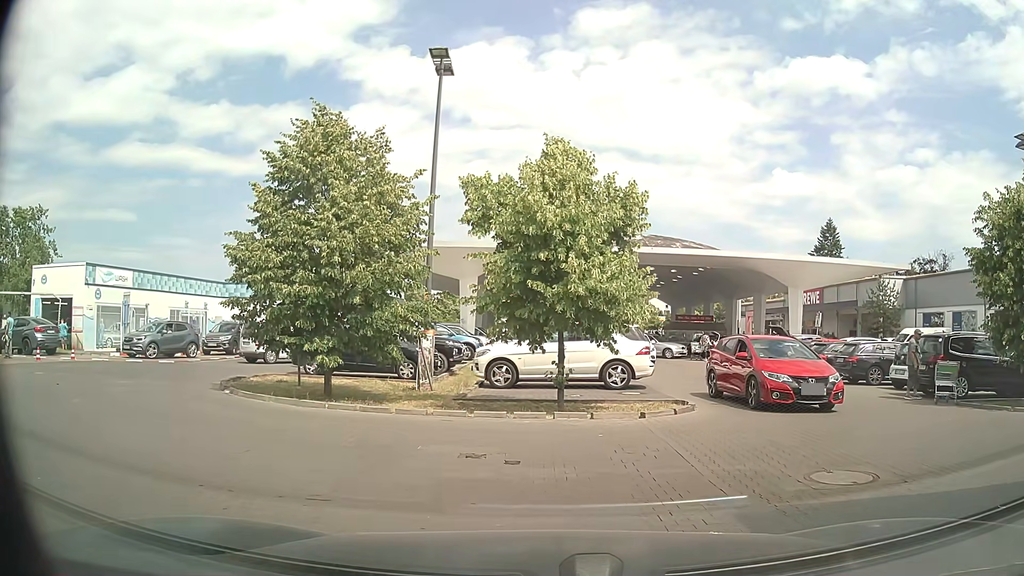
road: service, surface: paving_stones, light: Day
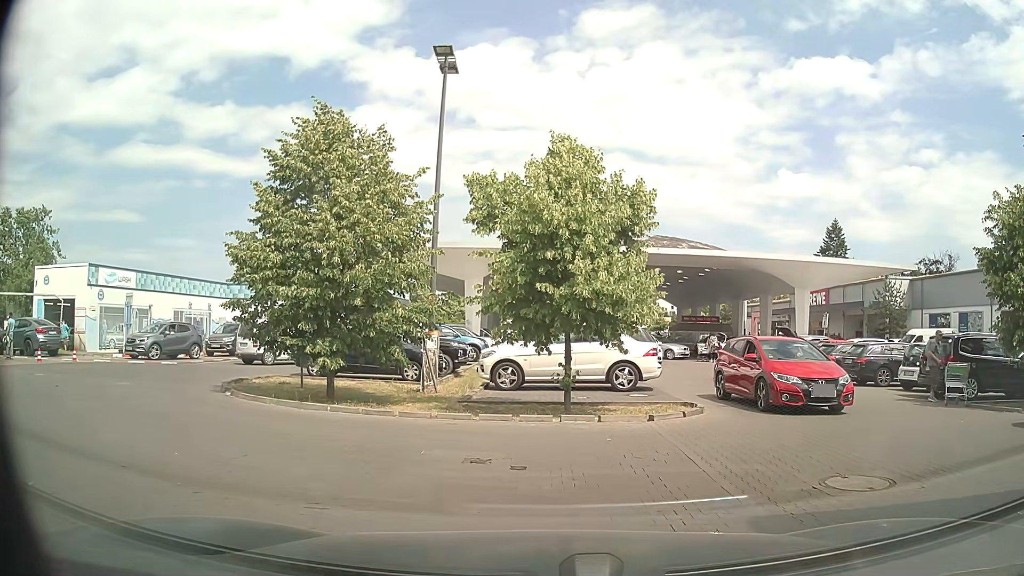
(0.0, +0.2) m; 0°
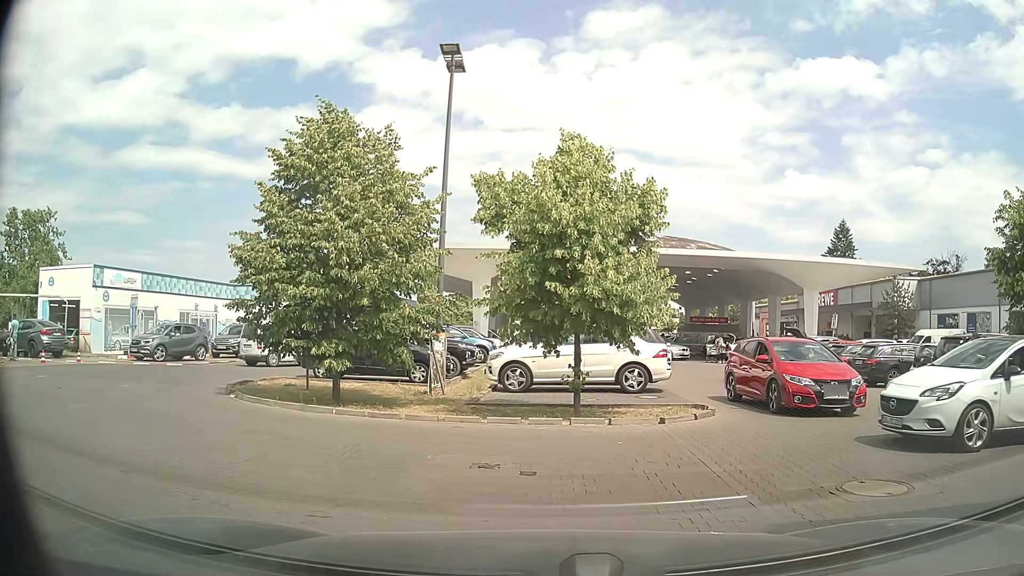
(0.0, +0.2) m; 0°
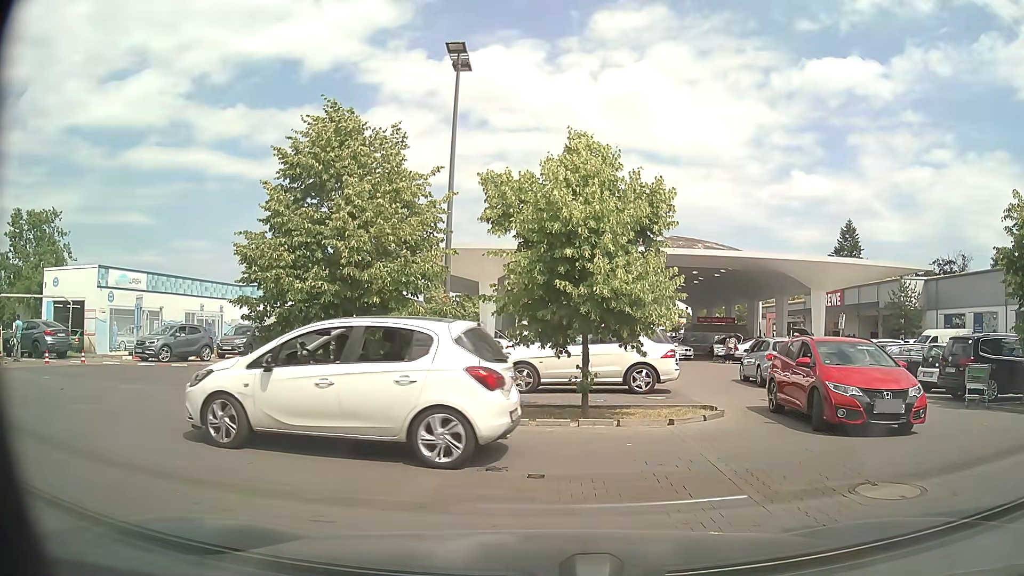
(0.0, +0.1) m; 0°
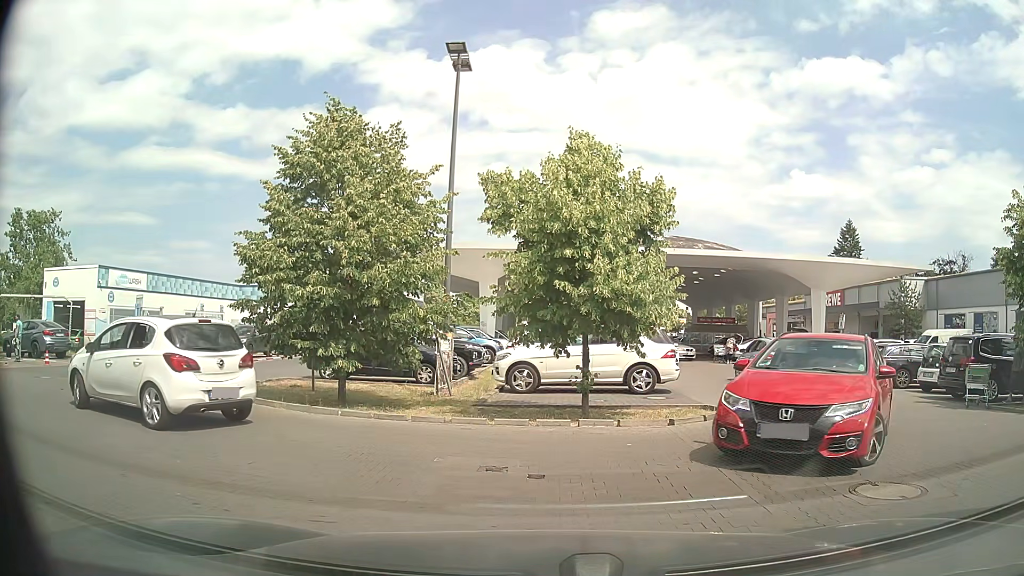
(0.0, 0.0) m; 0°
